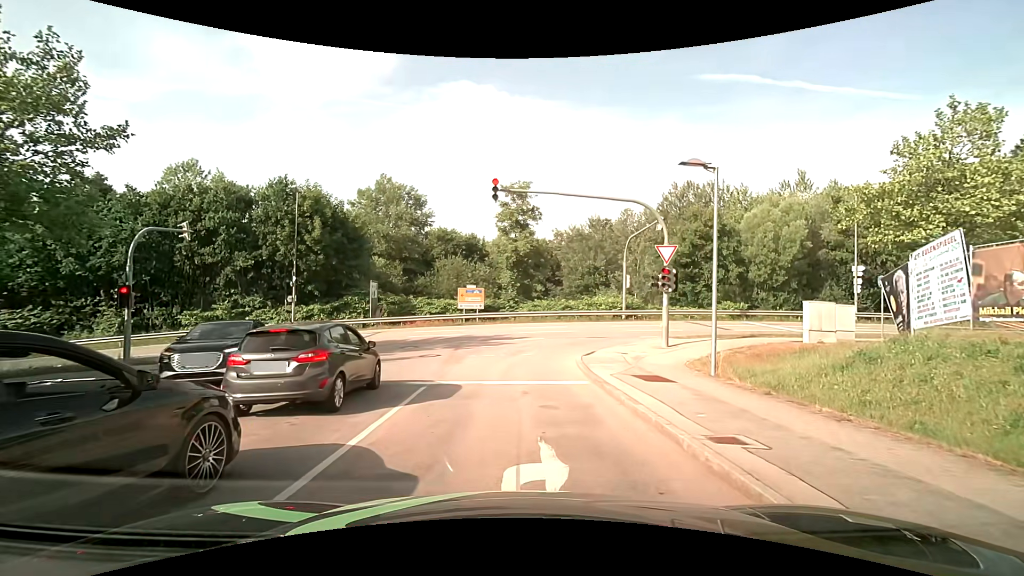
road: residential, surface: asphalt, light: Day
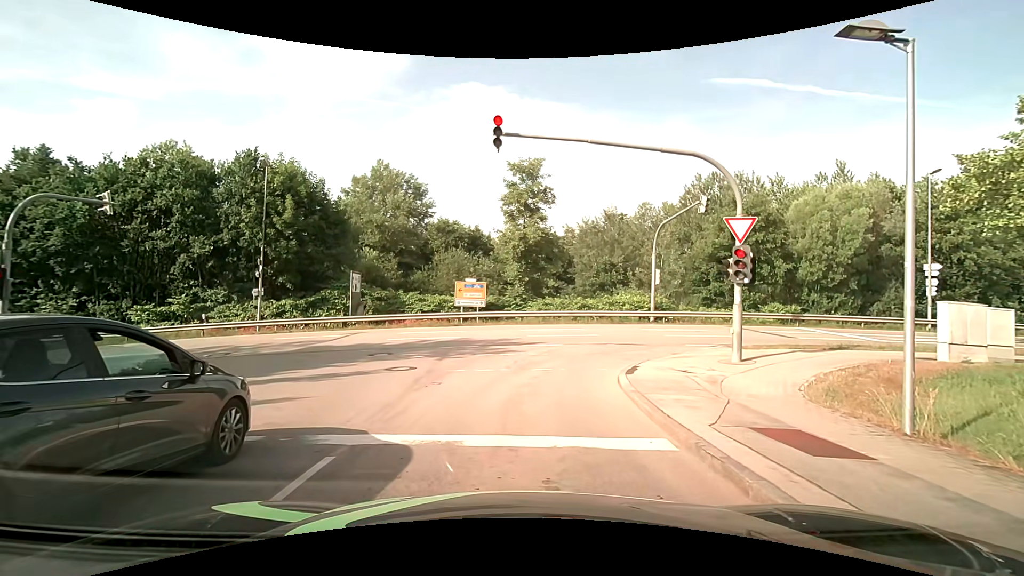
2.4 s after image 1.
(-0.1, +5.5) m; -1°
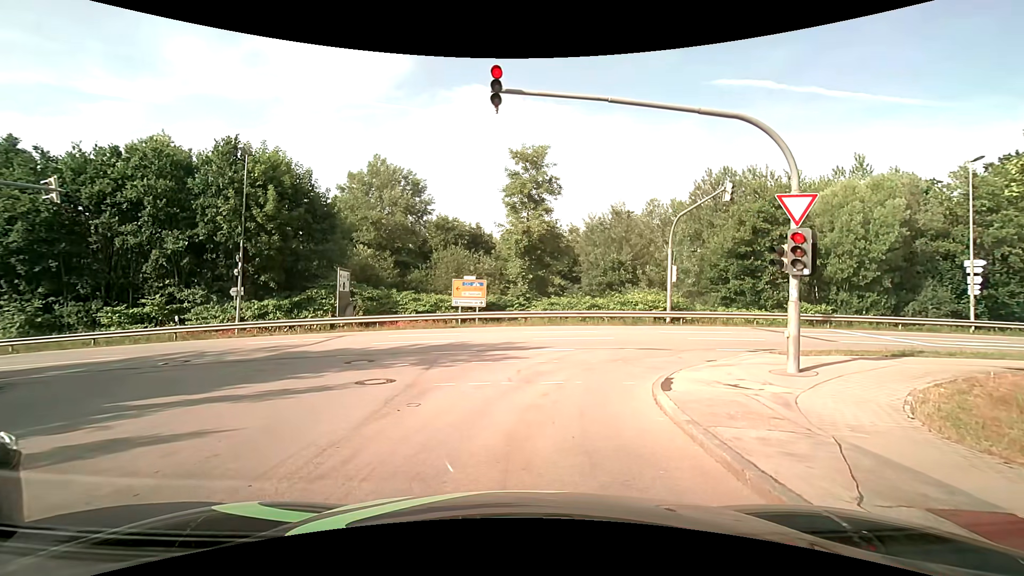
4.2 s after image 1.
(0.0, +2.5) m; +1°
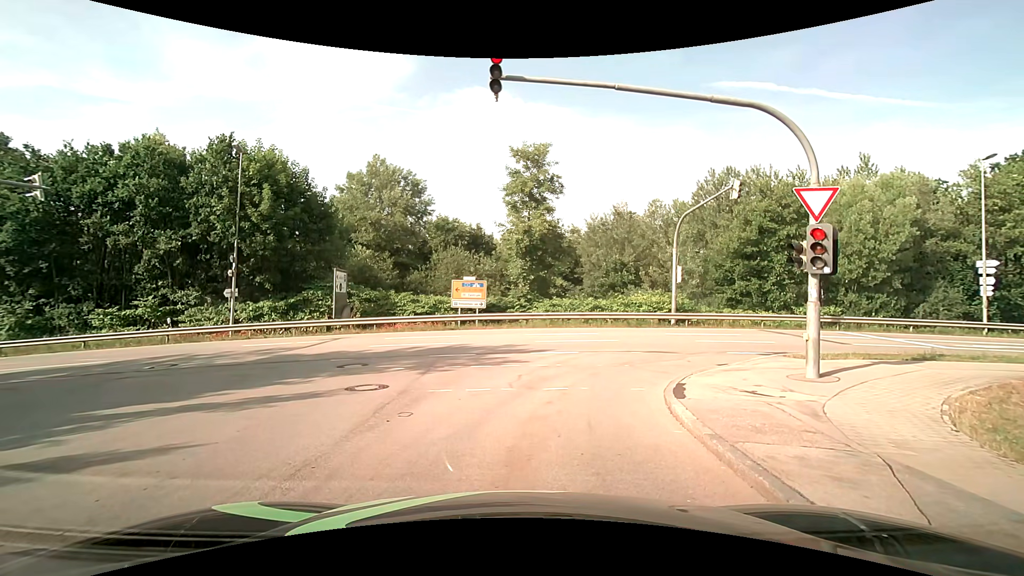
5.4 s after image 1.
(0.0, +0.6) m; 0°
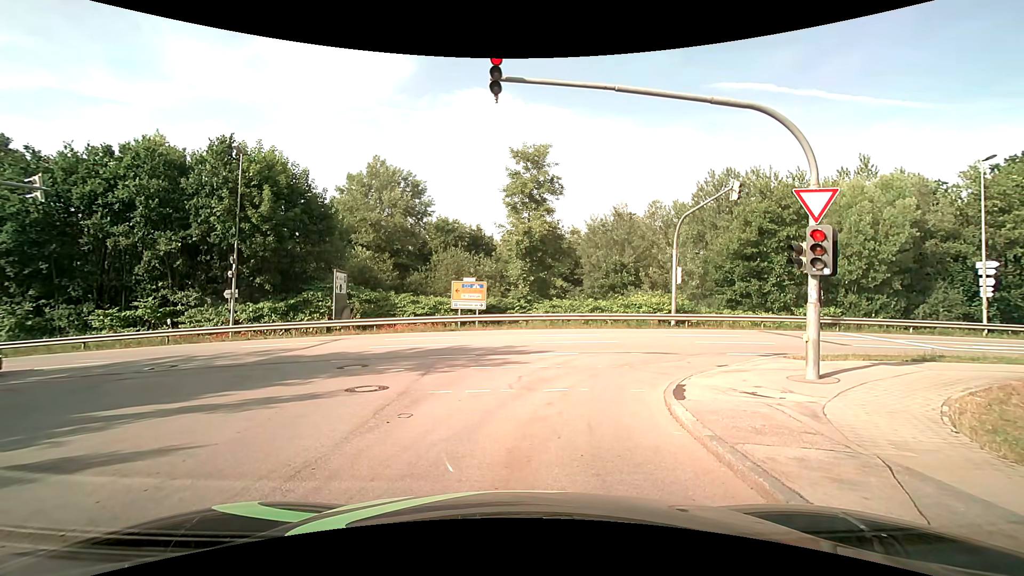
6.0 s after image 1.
(0.0, 0.0) m; 0°
(0, +10) (+5, +18) (+15, +21) (+24, +22) (+34, +23) (+44, +23) (+54, +24) (+64, +25) (+74, +25) (+84, +26) m
